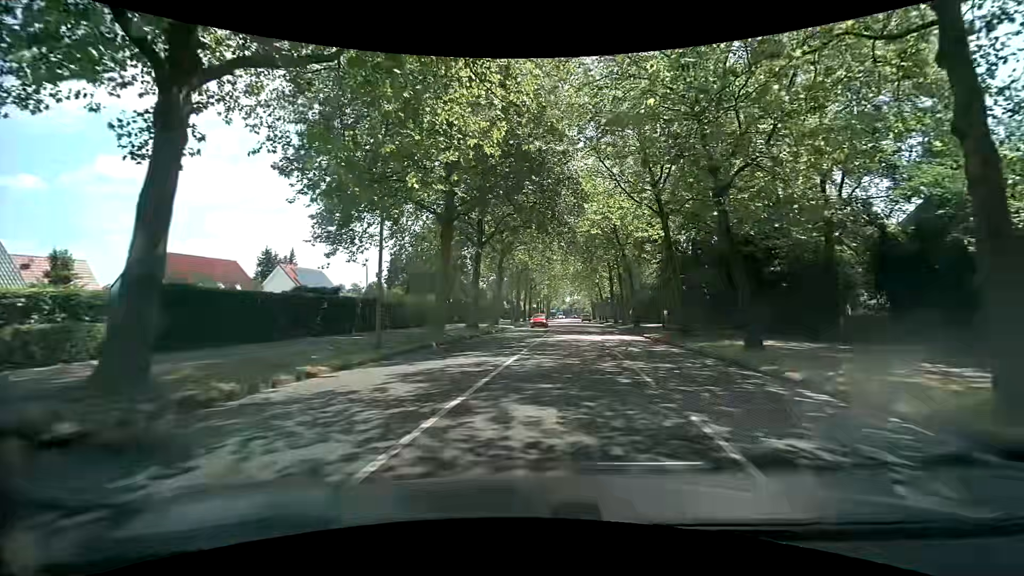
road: secondary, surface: asphalt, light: Day
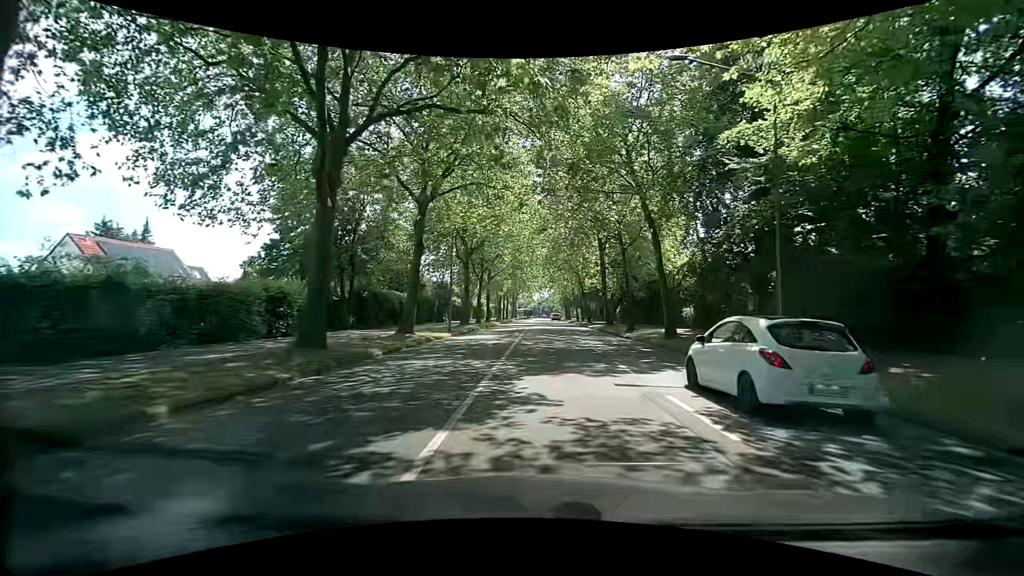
(+1.2, +22.4) m; +4°
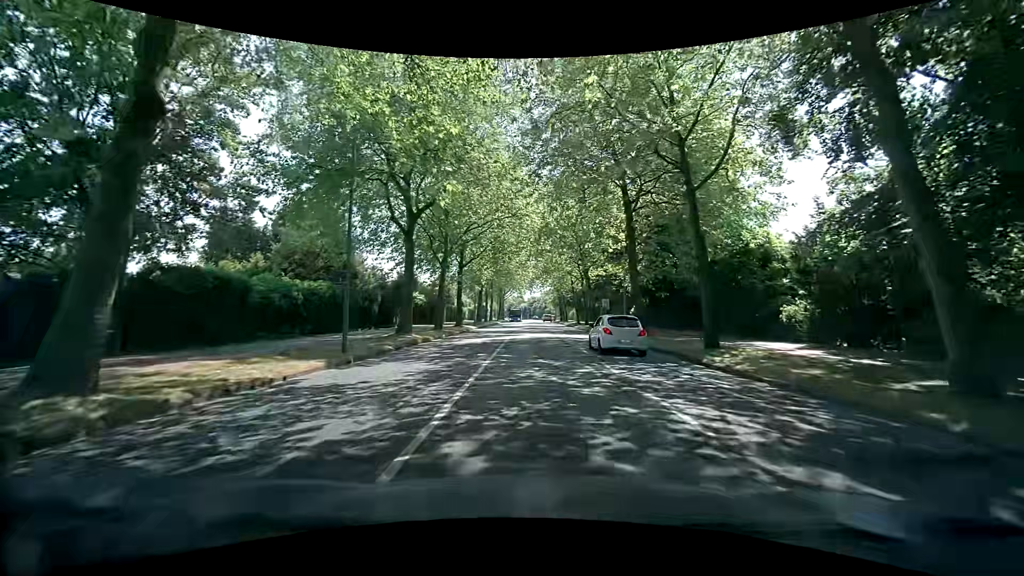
(+0.2, +18.0) m; +2°
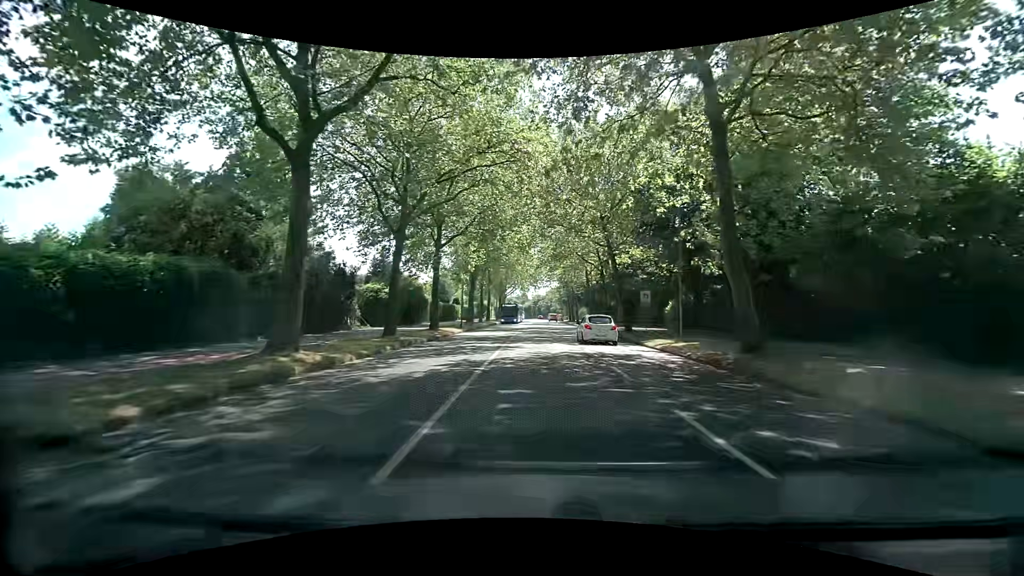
(-0.2, +13.5) m; -1°
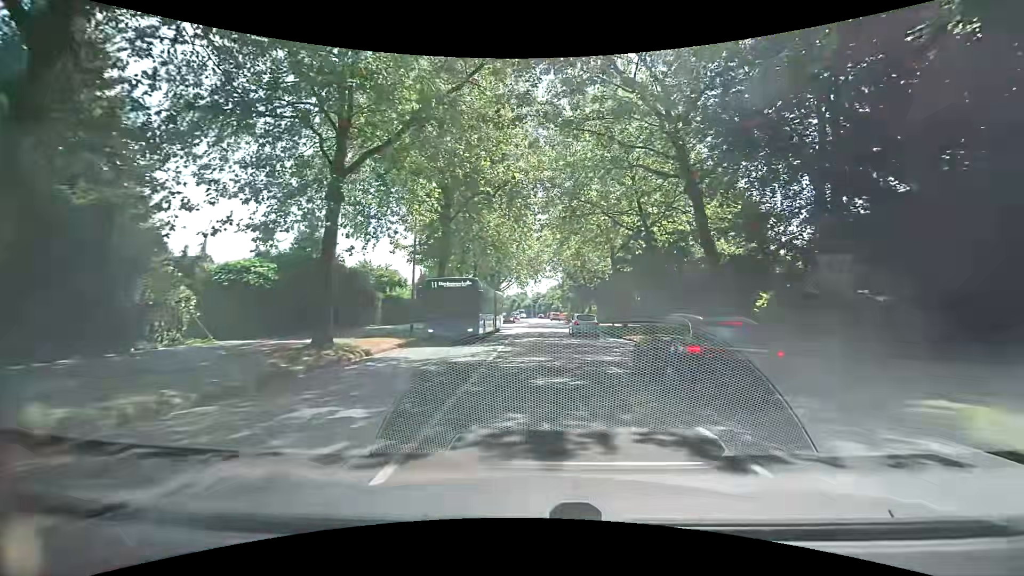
(-0.2, +18.0) m; 0°
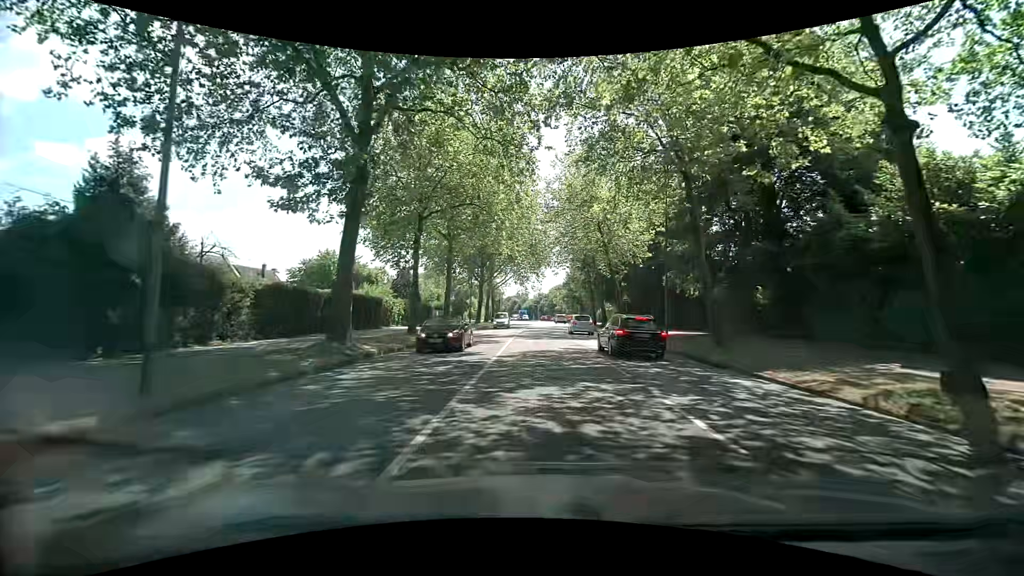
(-0.2, +18.1) m; -1°
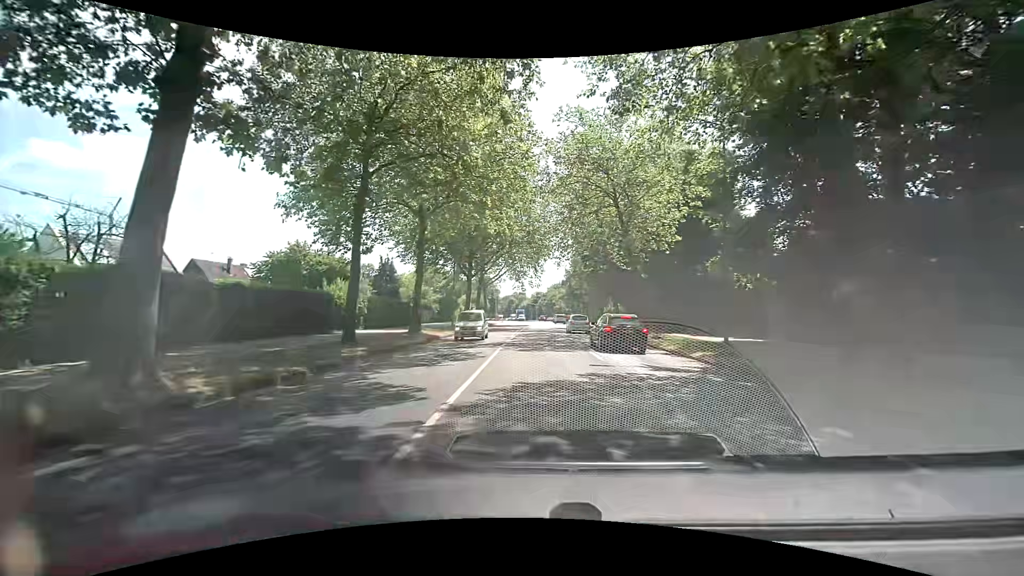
(0.0, +9.0) m; 0°
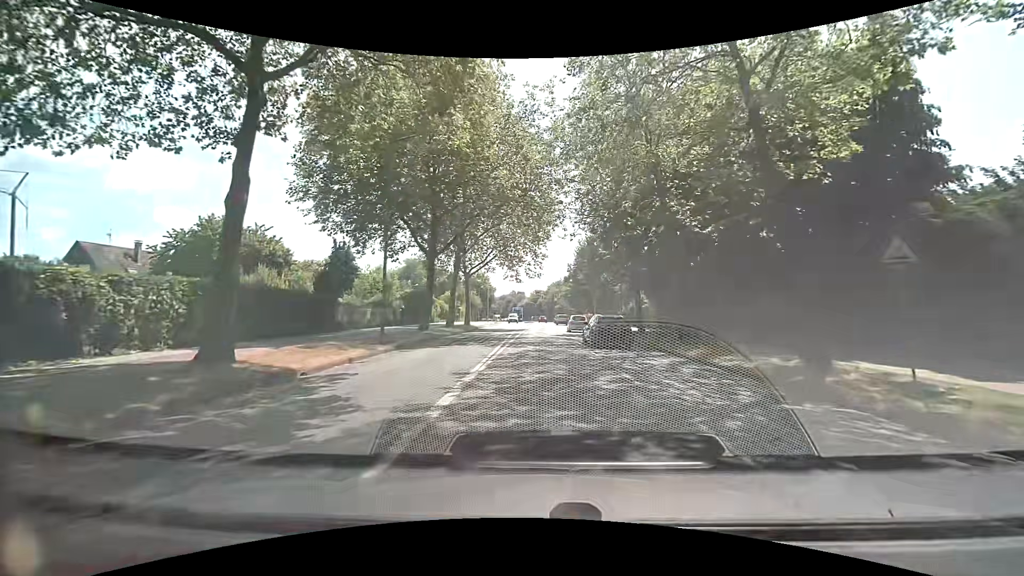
(+0.1, +17.9) m; 0°
(0, +10) (0, +20) (0, +30) (0, +40) (+1, +50) (+1, +60) (+1, +70) (+1, +80) (+1, +90) (+1, +100) m
